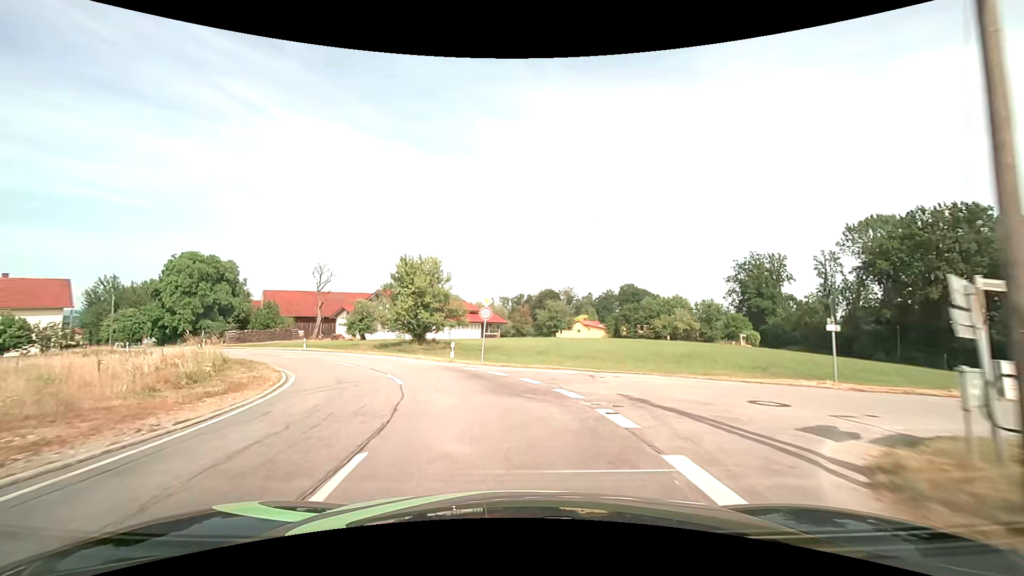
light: Day
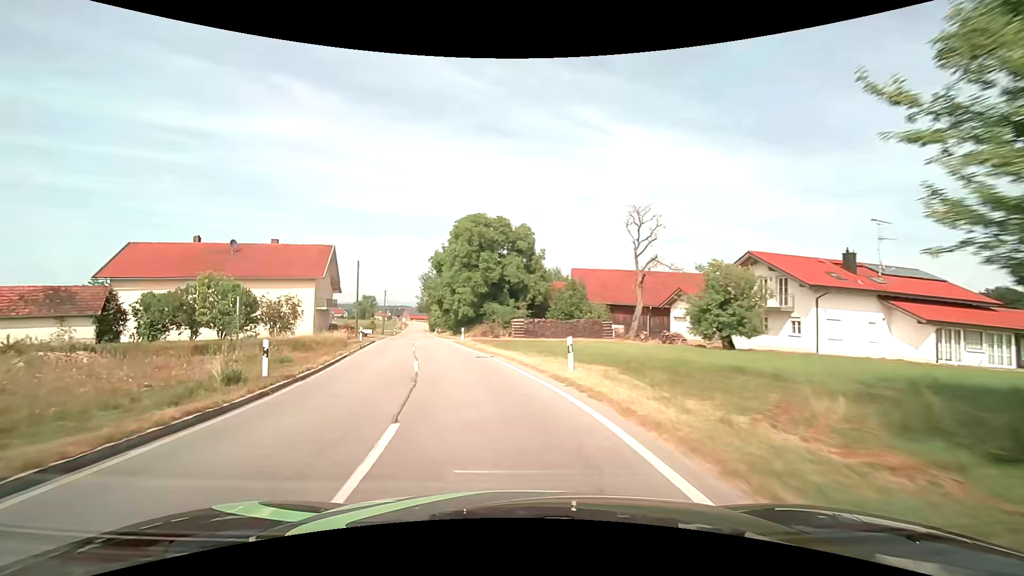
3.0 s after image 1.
(-10.6, +33.0) m; -36°
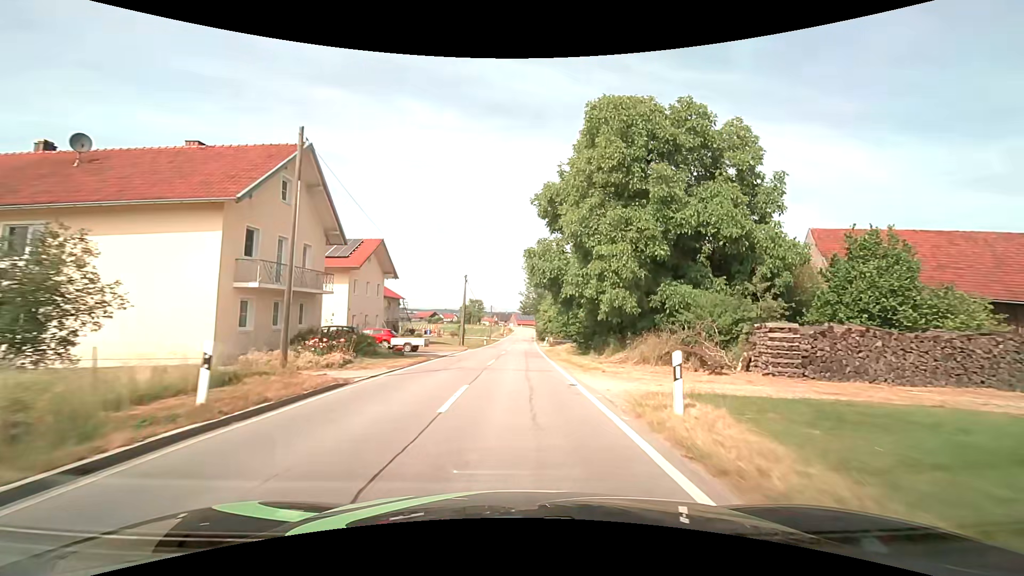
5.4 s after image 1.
(-5.0, +31.0) m; -13°
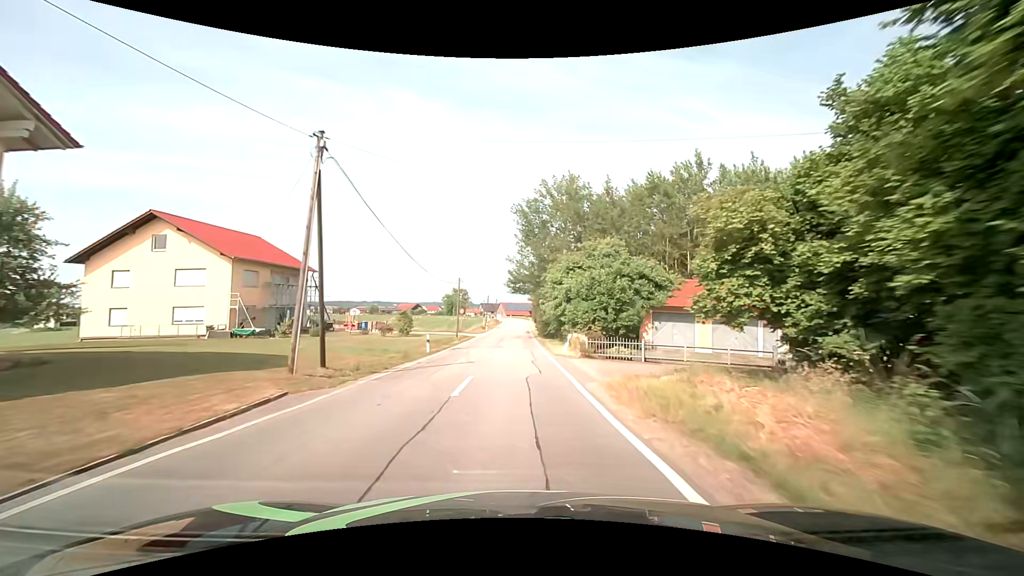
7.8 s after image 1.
(+0.2, +34.2) m; +1°
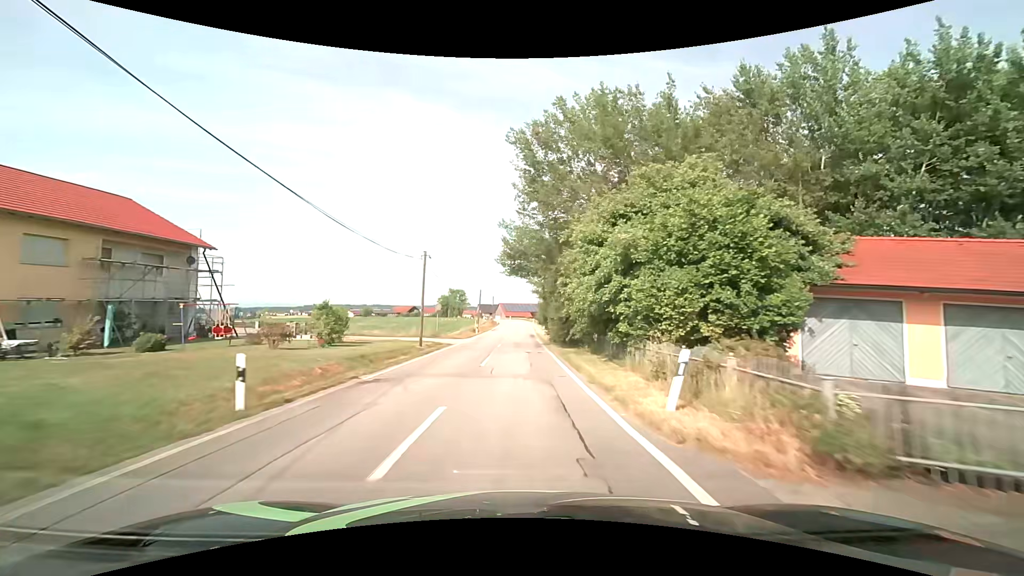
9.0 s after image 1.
(0.0, +18.0) m; 0°
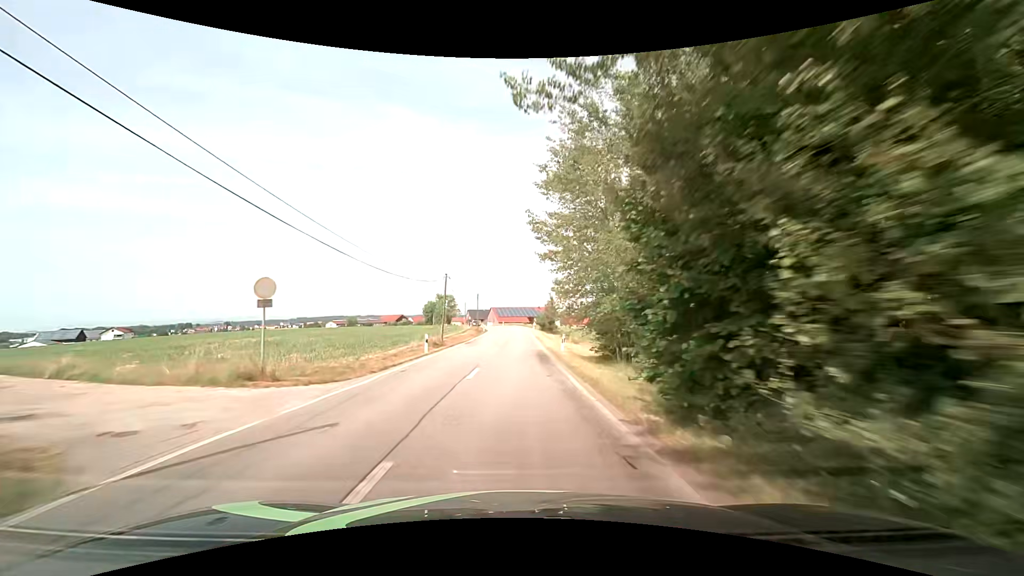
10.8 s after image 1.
(0.0, +27.8) m; 0°
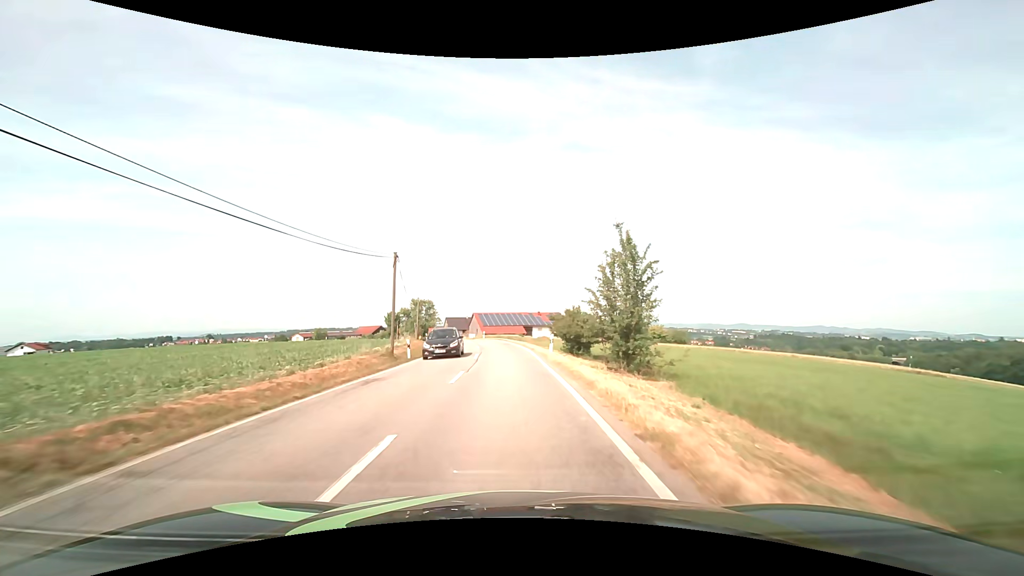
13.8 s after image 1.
(+0.3, +47.2) m; +1°
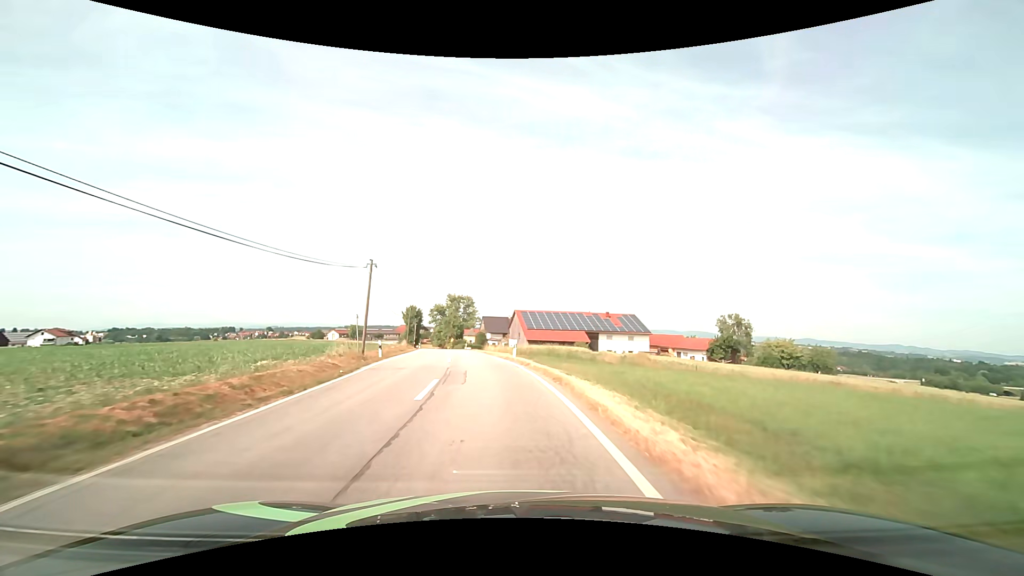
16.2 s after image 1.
(-1.2, +37.0) m; -6°
(0, +10) (-1, +20) (-2, +30) (-4, +40) (-5, +50) (-7, +60) (-8, +69) (-10, +79) (-12, +89) (-14, +99) m
